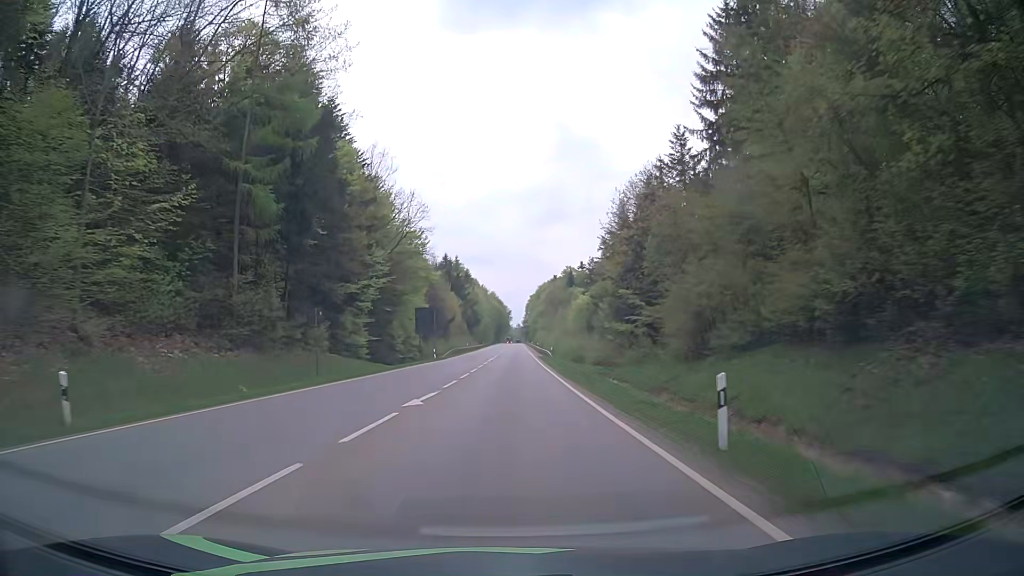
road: secondary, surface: asphalt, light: Day
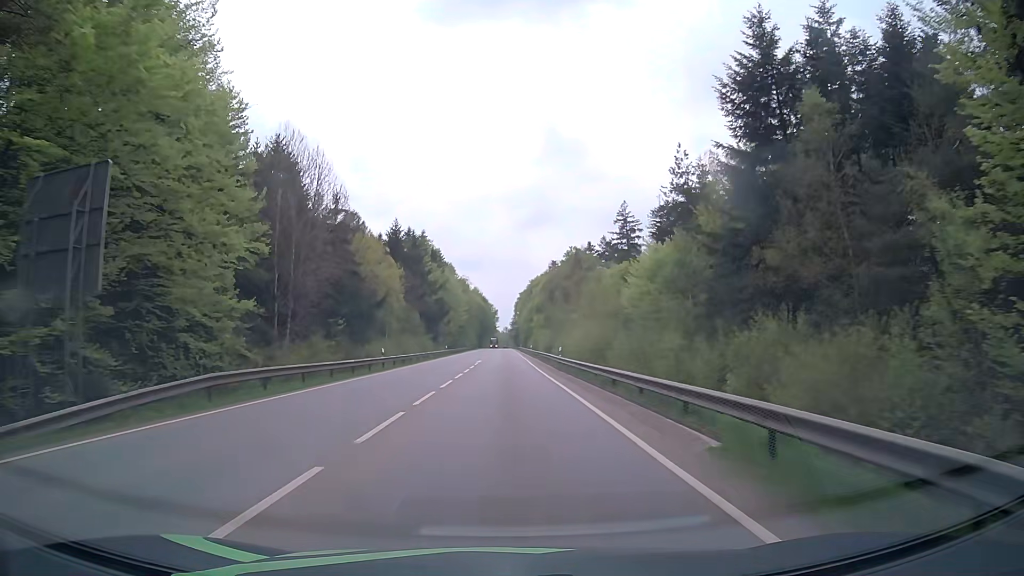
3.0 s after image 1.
(+0.7, +60.5) m; +1°
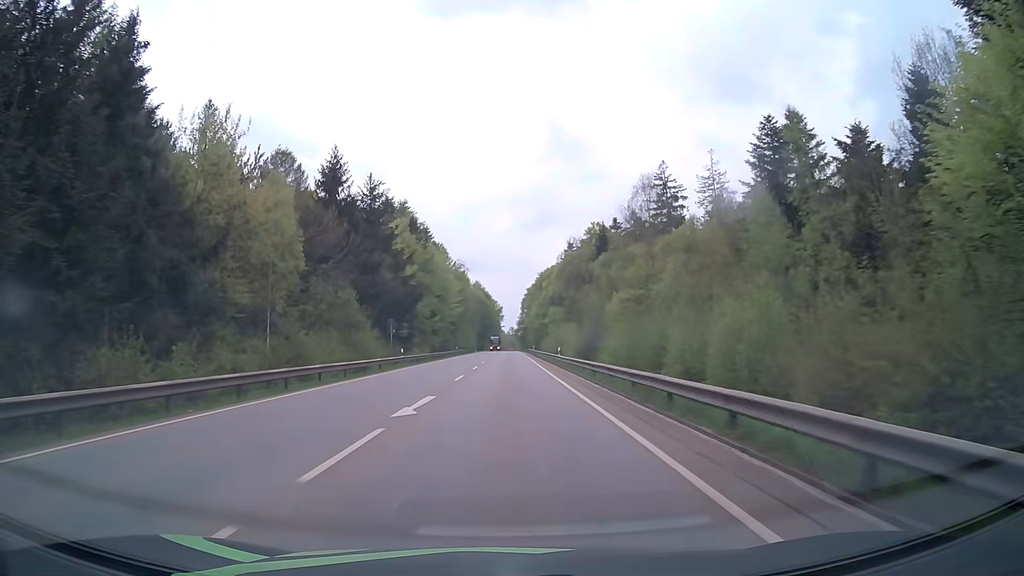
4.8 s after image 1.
(0.0, +38.7) m; 0°
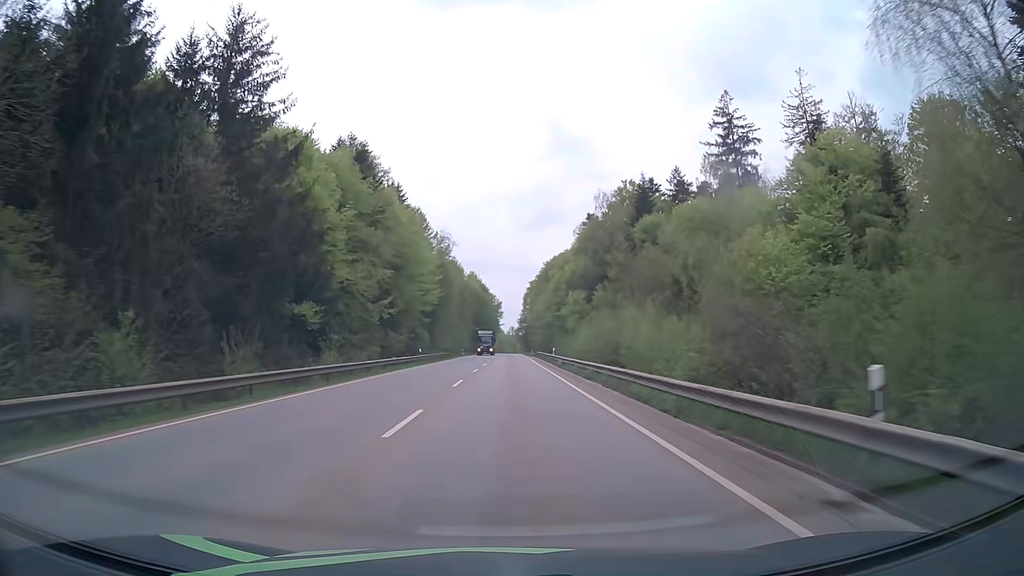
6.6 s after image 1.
(-0.5, +39.8) m; 0°
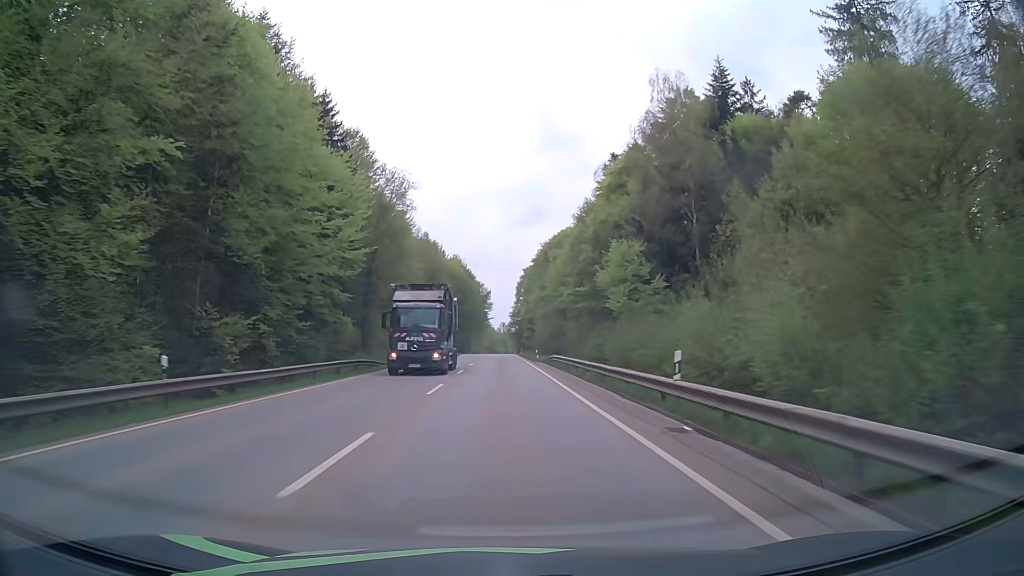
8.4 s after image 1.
(+0.2, +40.4) m; +1°
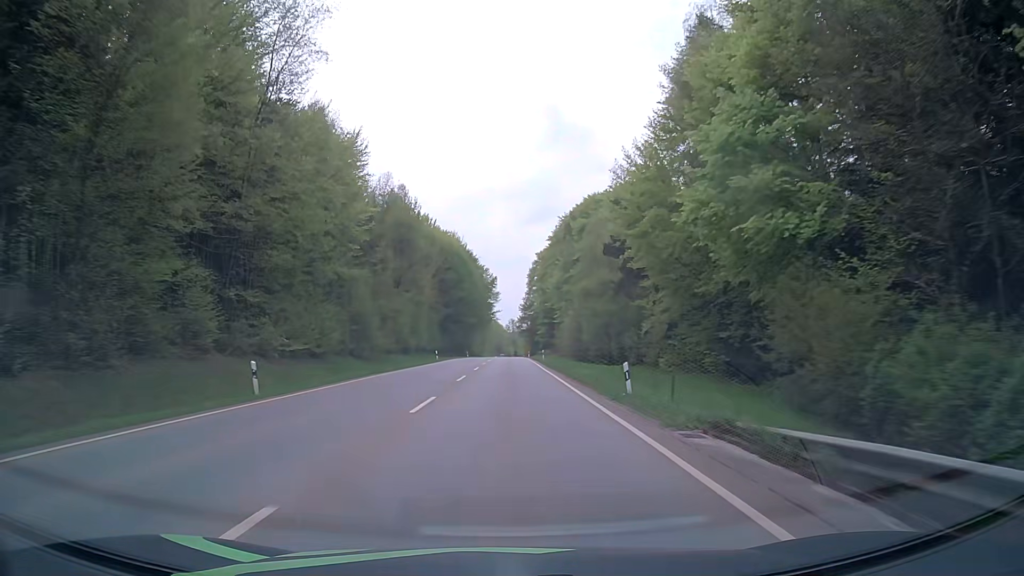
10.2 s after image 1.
(-0.1, +40.9) m; 0°
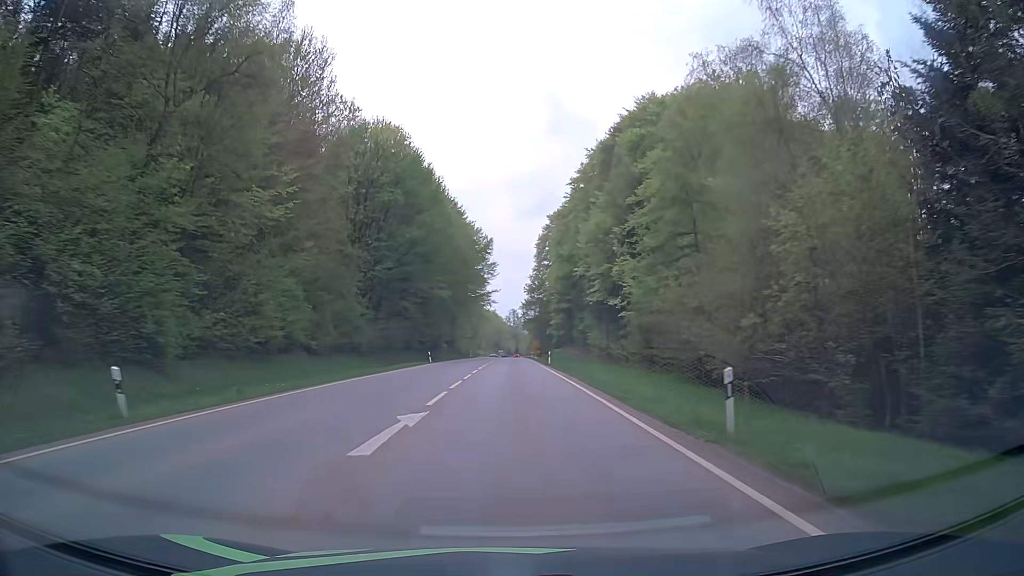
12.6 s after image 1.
(-0.1, +53.6) m; 0°
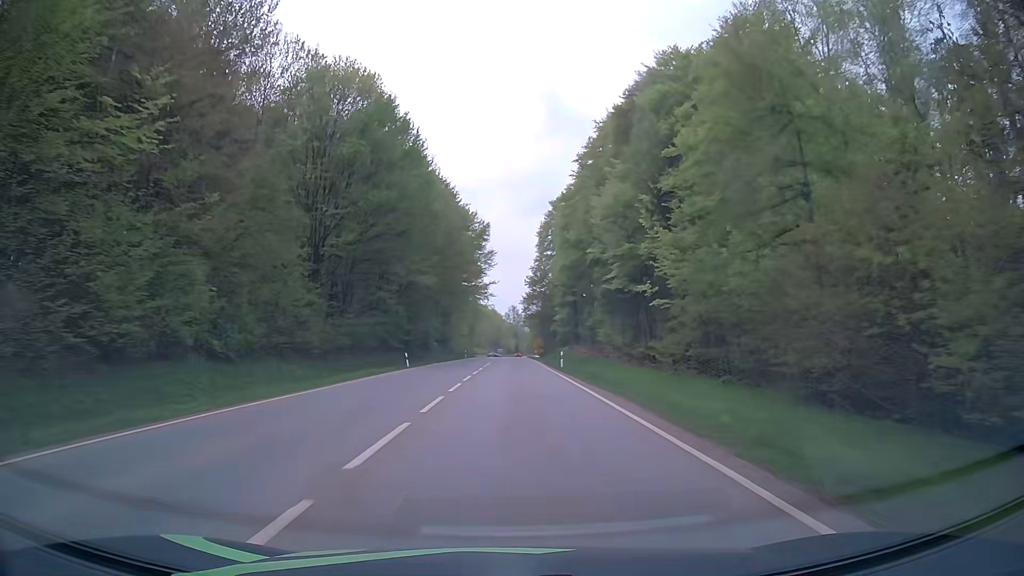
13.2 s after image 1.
(0.0, +12.9) m; 0°
(0, +10) (0, +20) (0, +30) (0, +40) (0, +50) (0, +60) (0, +70) (+1, +80) (+1, +90) (+1, +100) m
